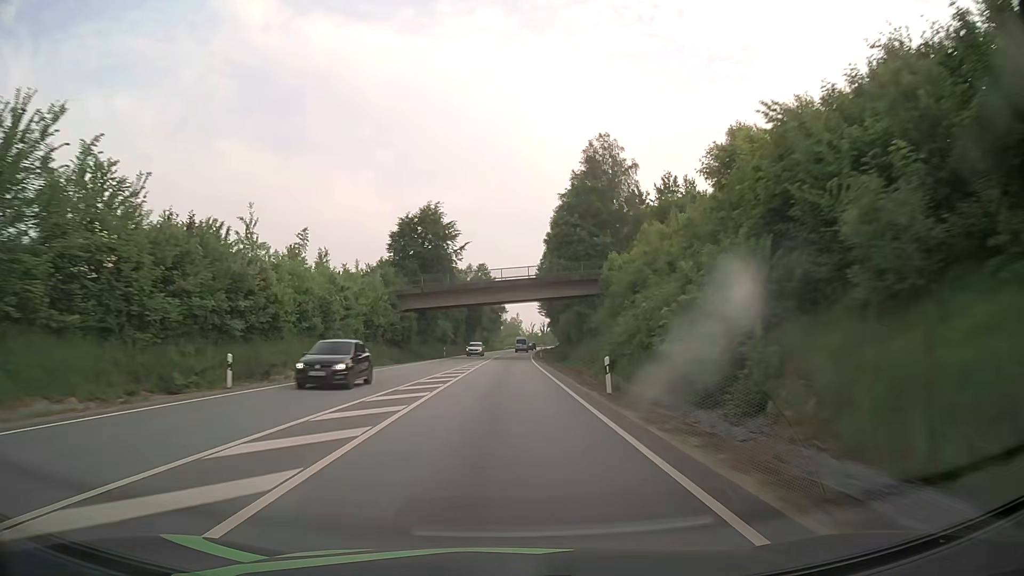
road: primary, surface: asphalt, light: Day
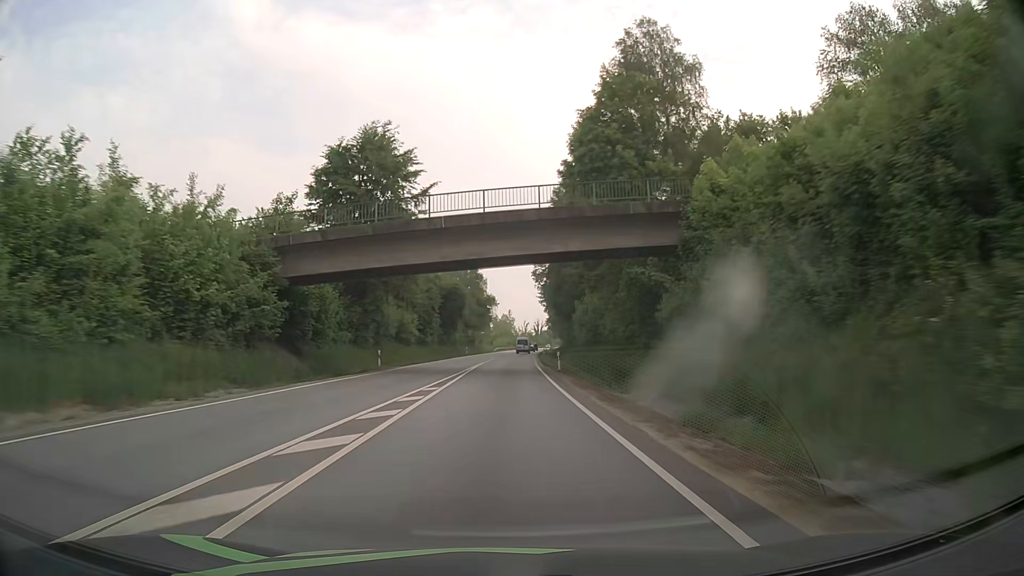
(+0.2, +31.7) m; +1°
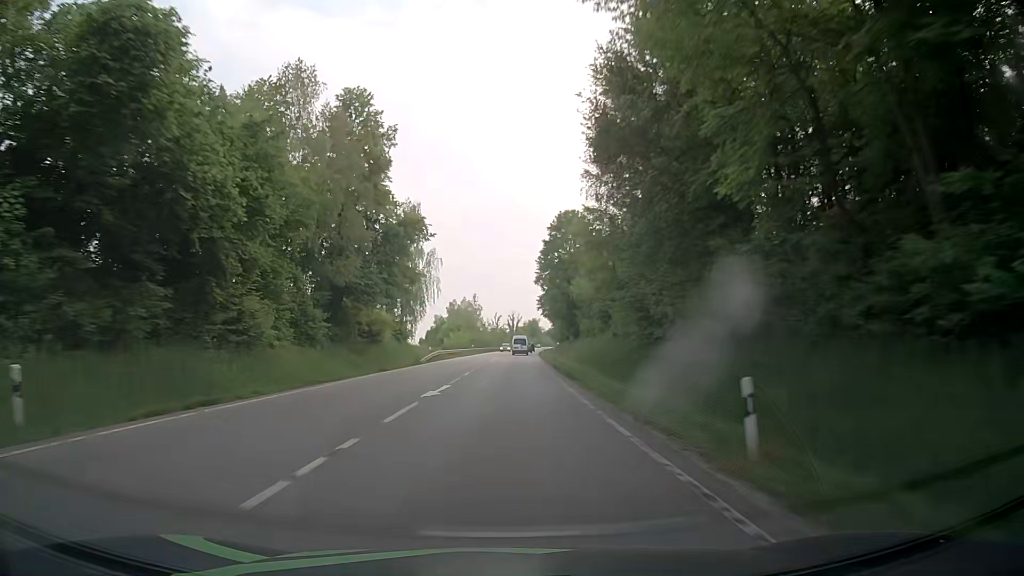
(+1.2, +79.2) m; +2°
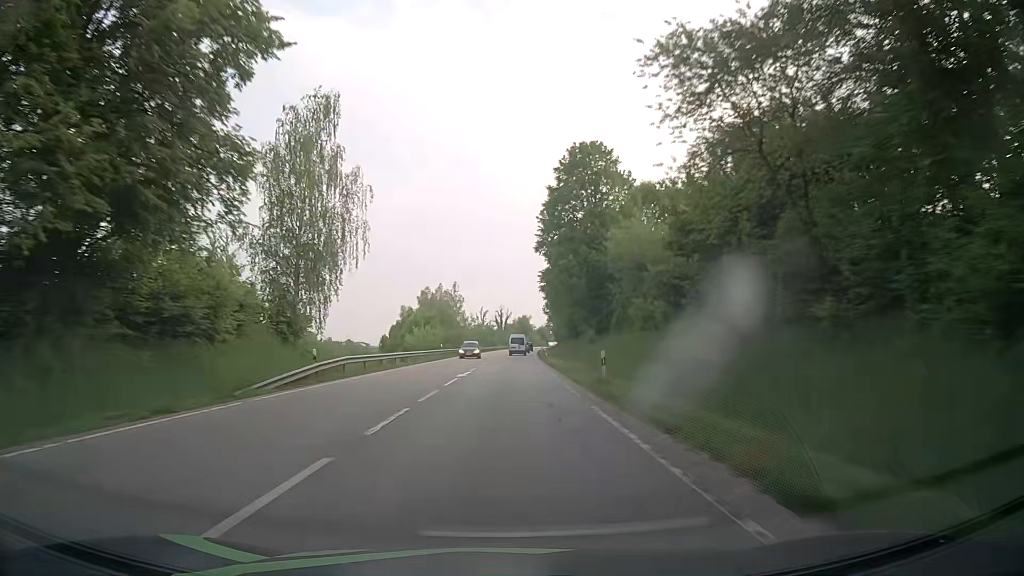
(+0.5, +31.6) m; +1°
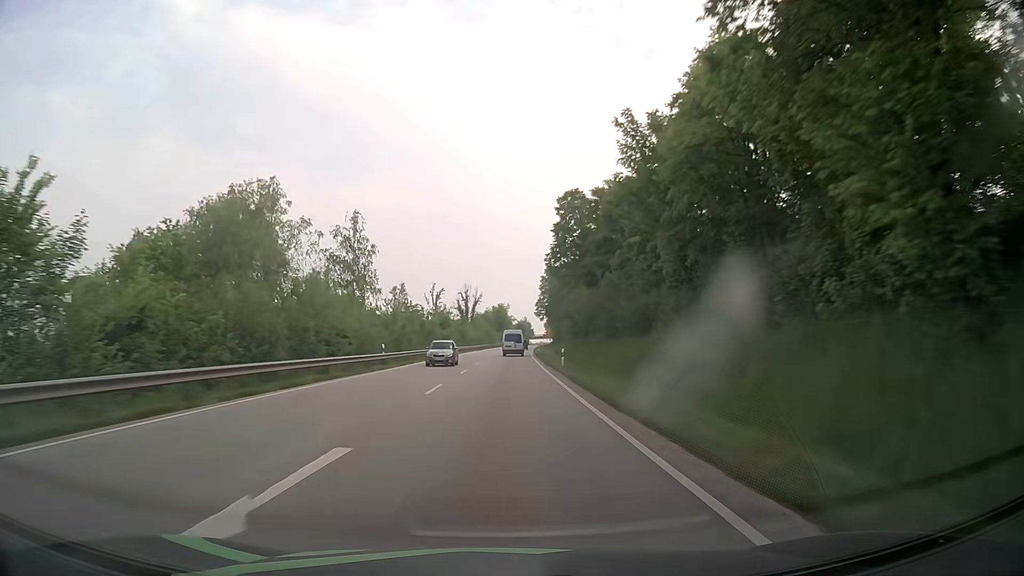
(+1.8, +77.4) m; +2°
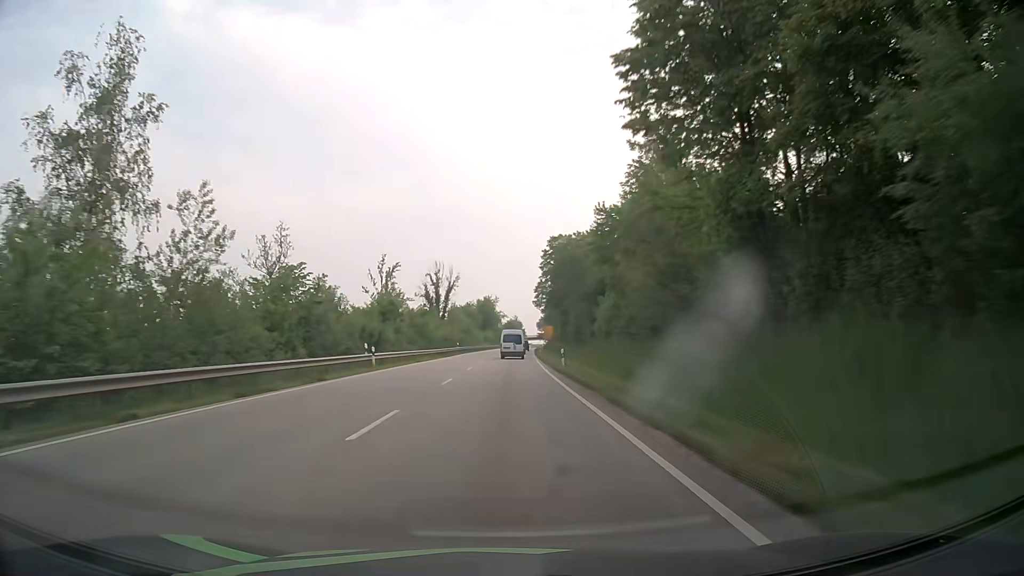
(+0.2, +44.2) m; +1°
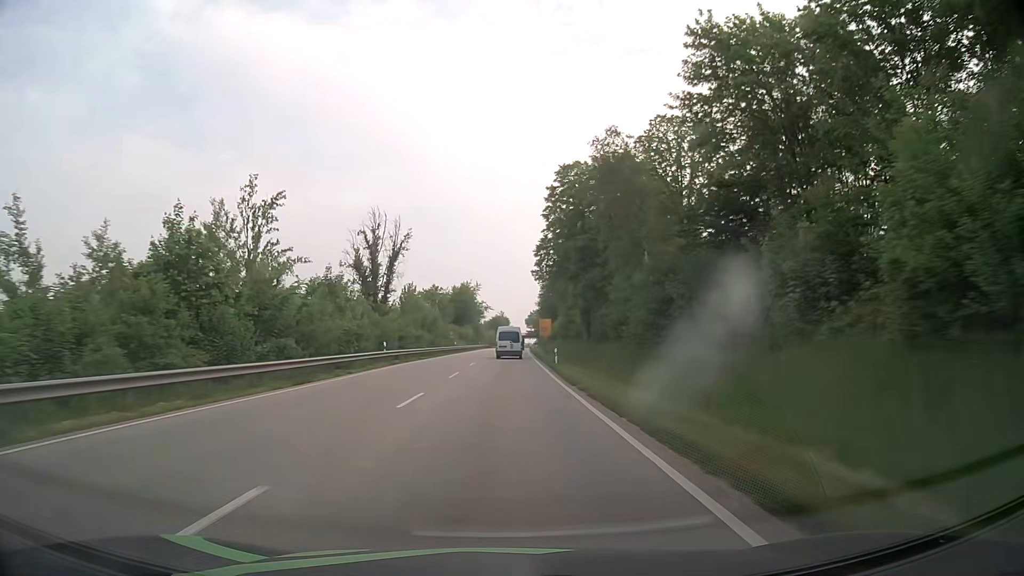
(+0.3, +42.6) m; +1°
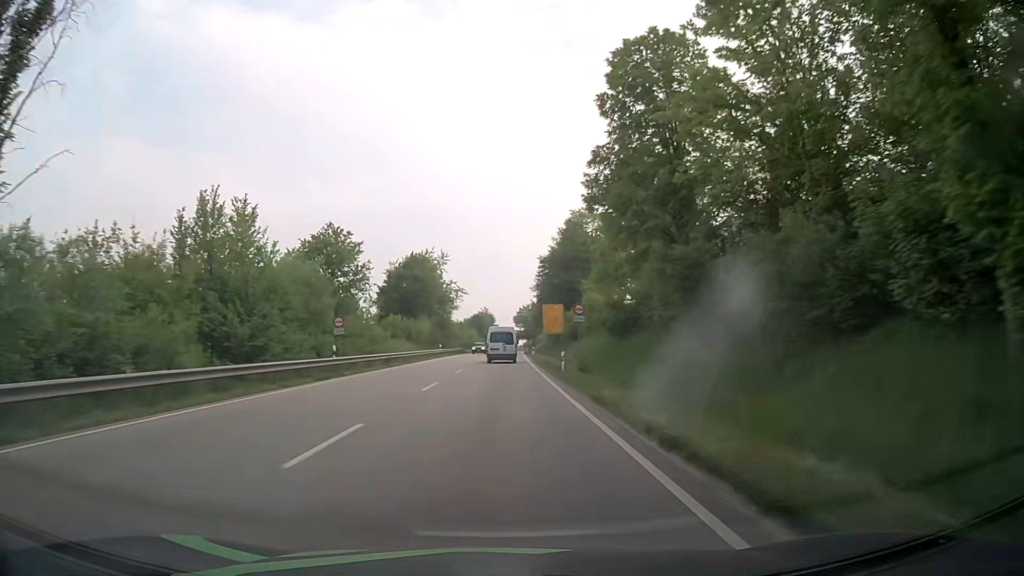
(+0.6, +54.4) m; +1°
(0, +10) (0, +20) (0, +30) (0, +40) (0, +50) (0, +60) (0, +70) (0, +80) (0, +90) (+1, +100) m
